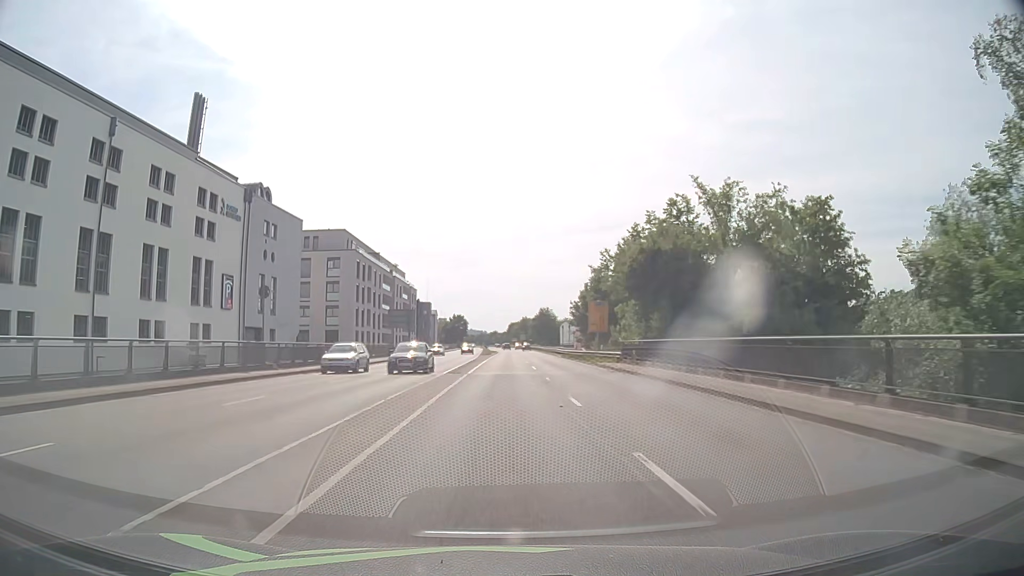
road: primary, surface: asphalt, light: Day
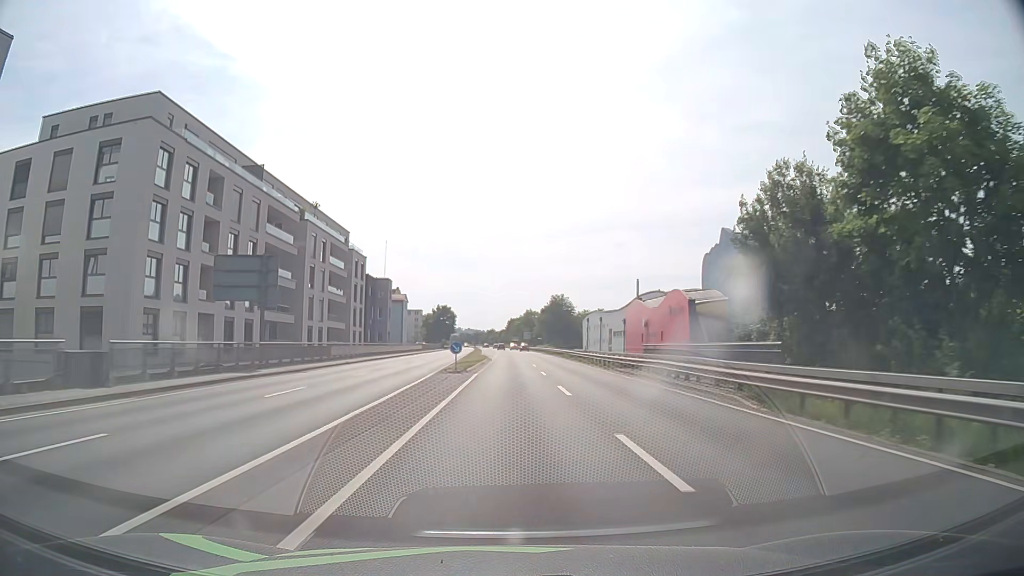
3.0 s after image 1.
(-0.3, +52.6) m; 0°
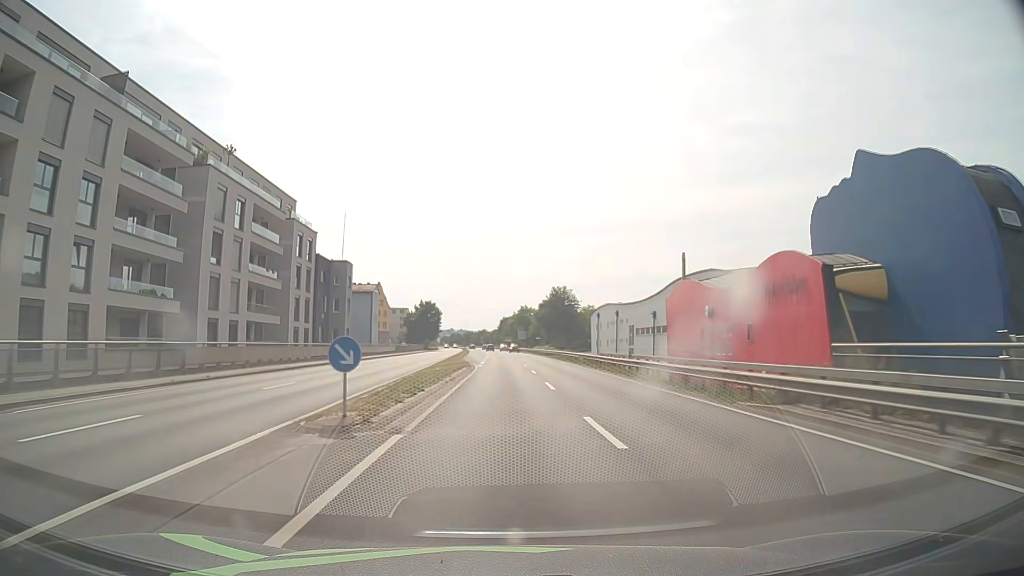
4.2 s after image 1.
(+0.1, +21.4) m; 0°
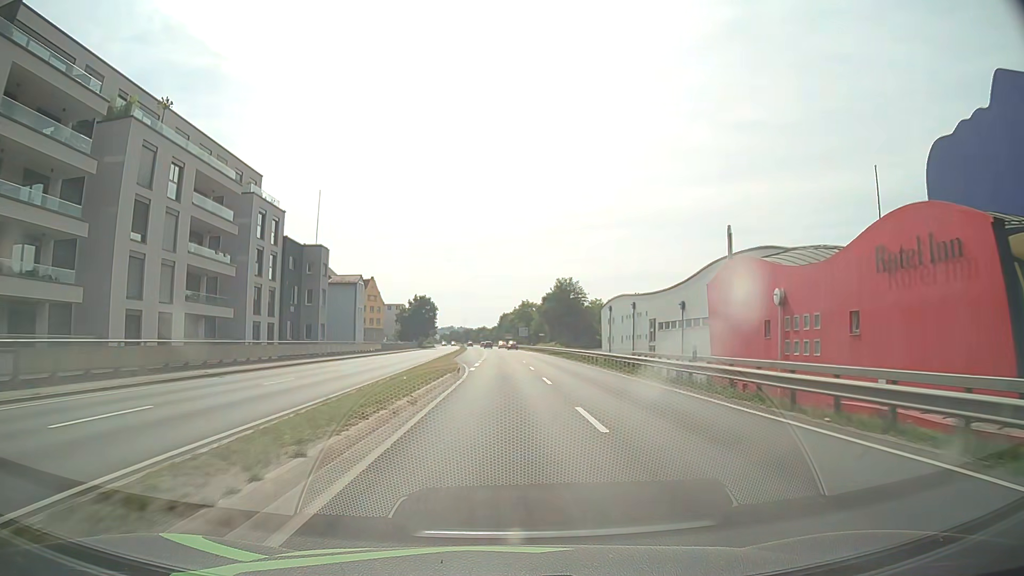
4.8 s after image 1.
(0.0, +10.7) m; 0°
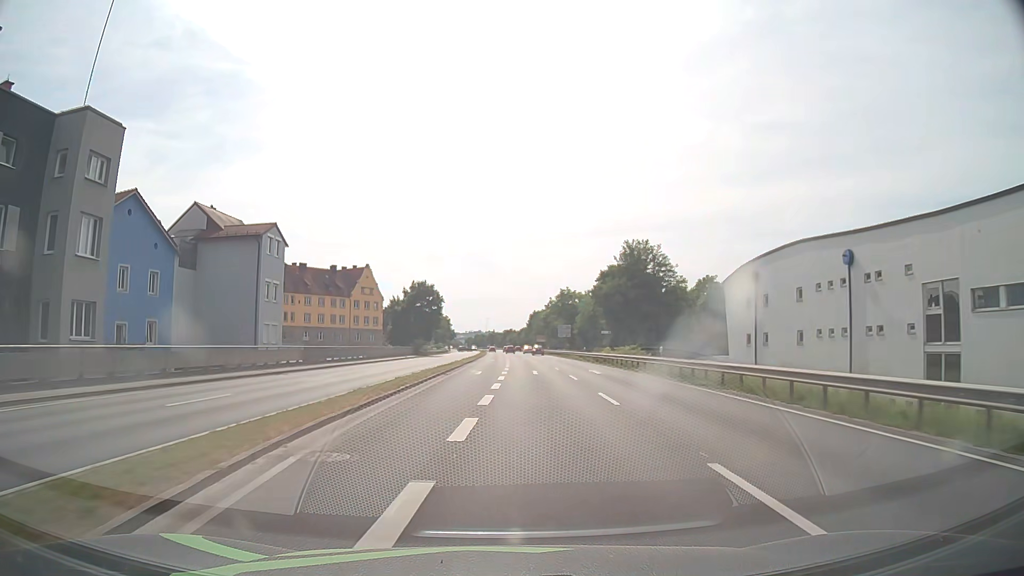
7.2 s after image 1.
(-0.6, +42.6) m; -2°
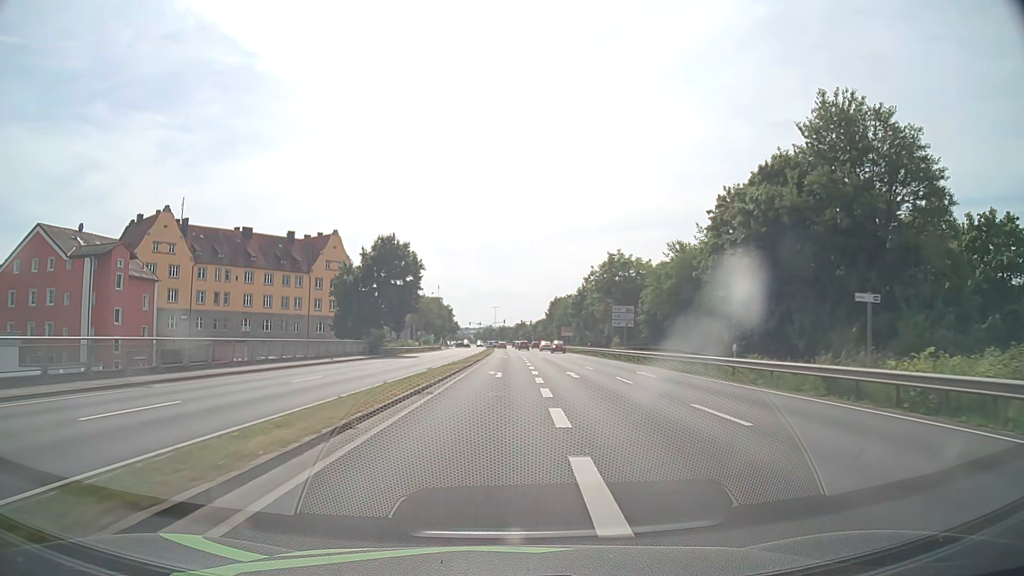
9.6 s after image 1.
(-0.7, +40.7) m; -1°
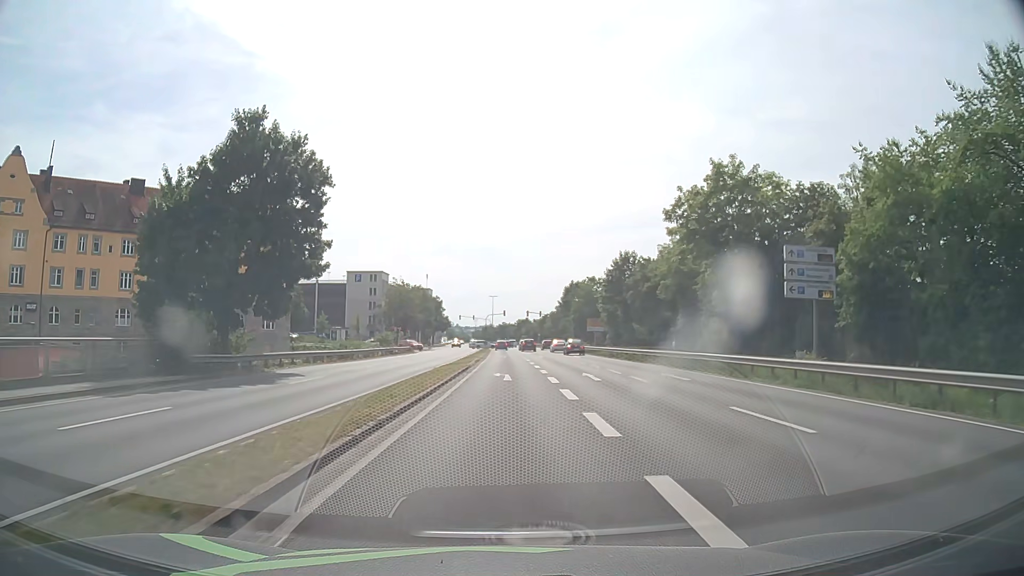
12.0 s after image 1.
(+0.1, +36.9) m; 0°
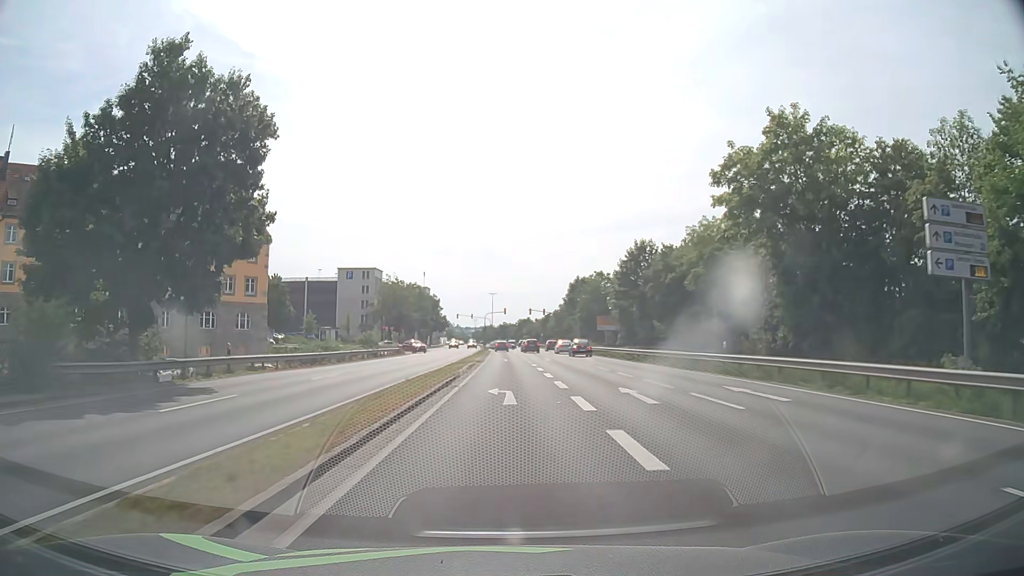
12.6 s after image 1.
(0.0, +8.5) m; 0°
